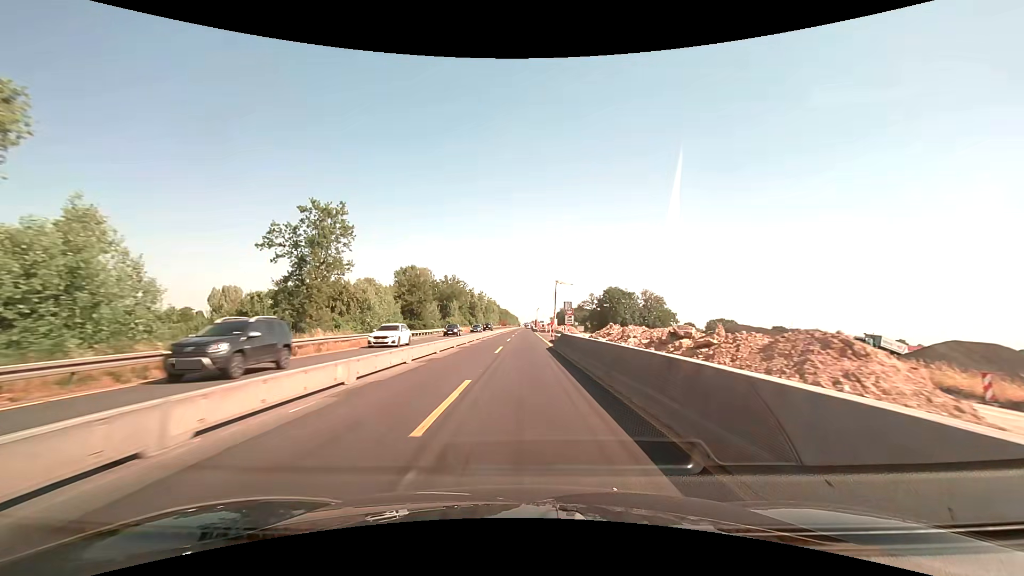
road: motorway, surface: concrete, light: Day
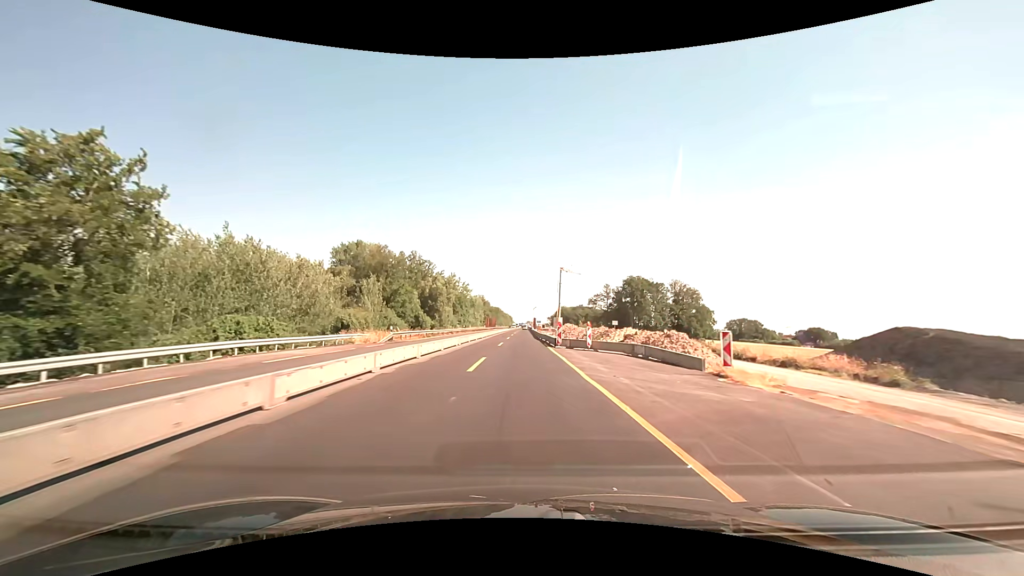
(+0.3, +63.4) m; +1°
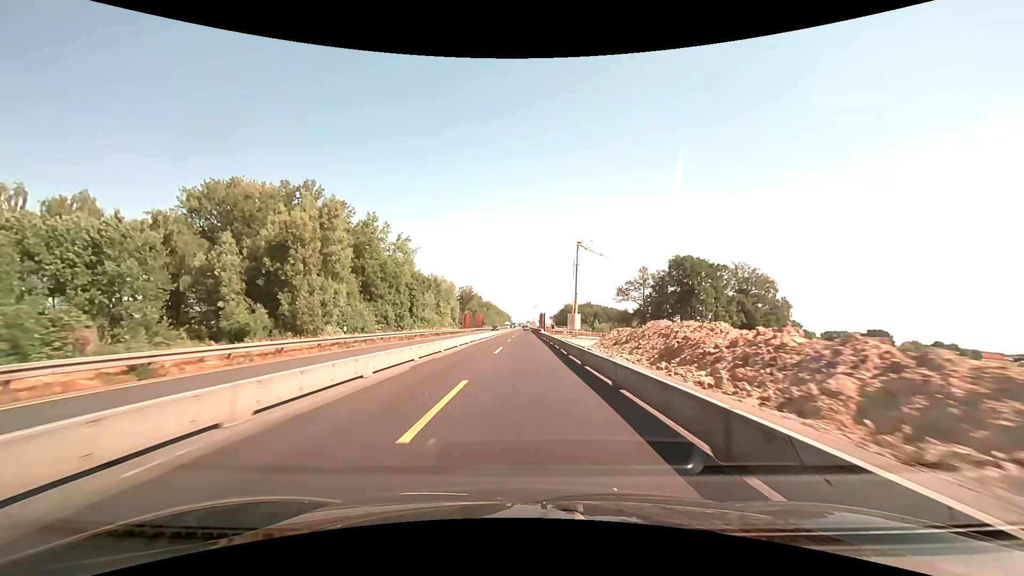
(-0.2, +63.3) m; 0°
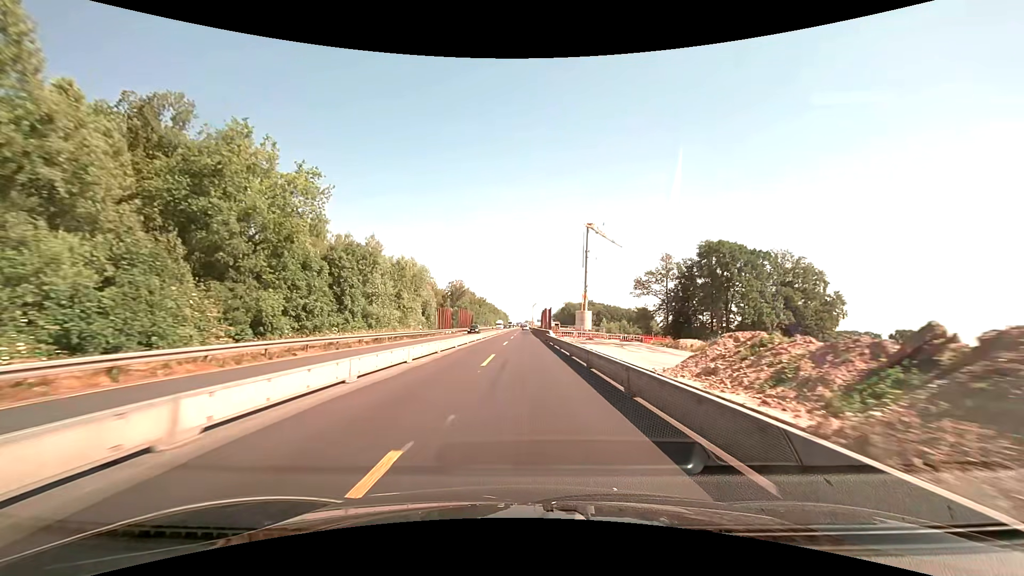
(0.0, +25.3) m; 0°
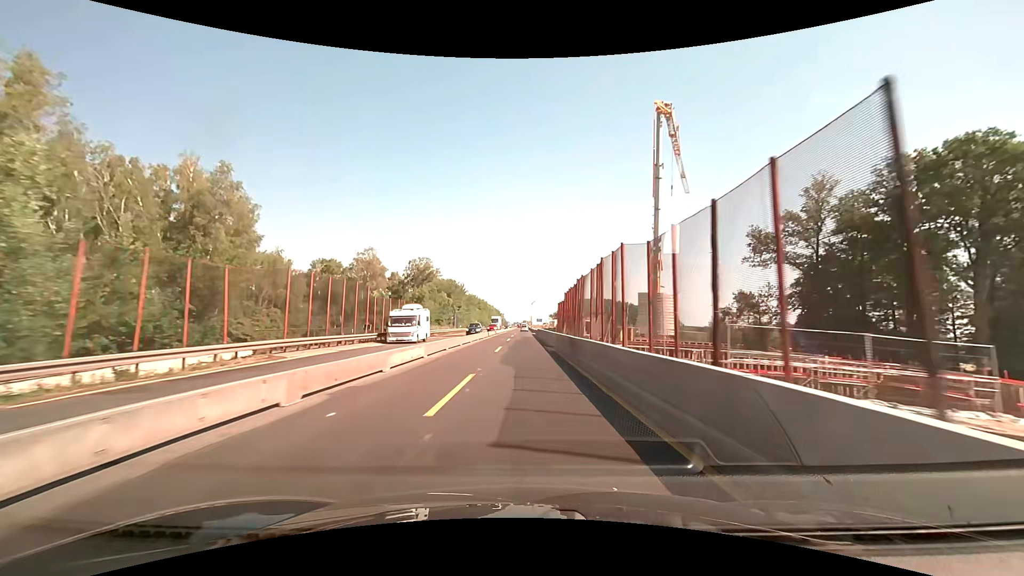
(+0.3, +63.4) m; 0°
